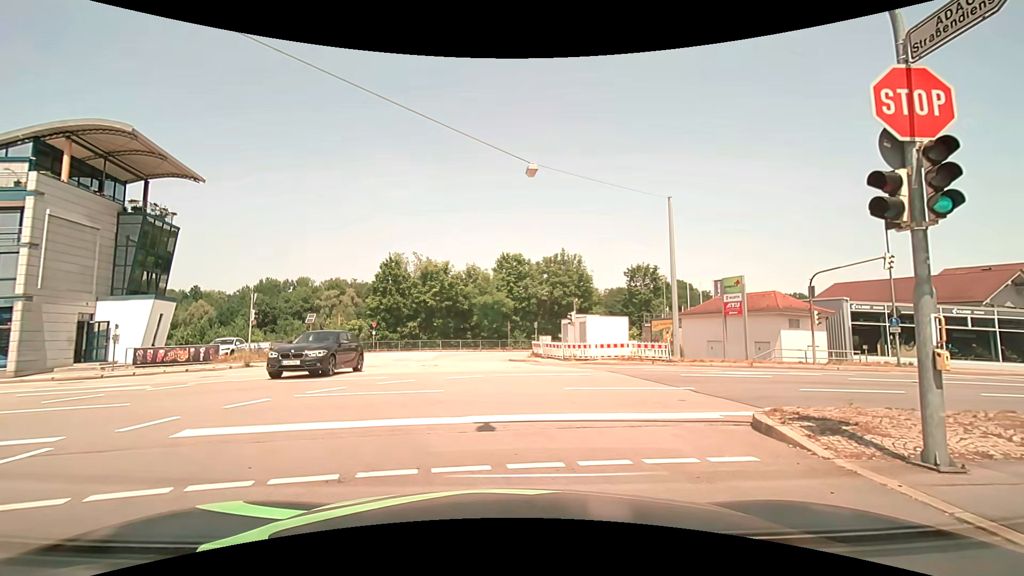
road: tertiary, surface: asphalt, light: Day
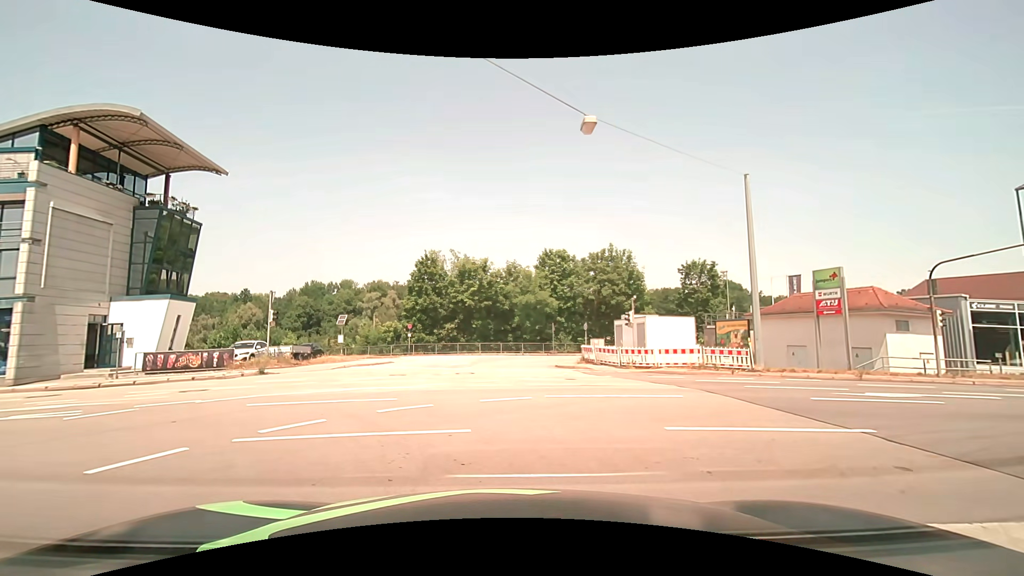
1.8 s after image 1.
(-0.1, +4.3) m; -5°
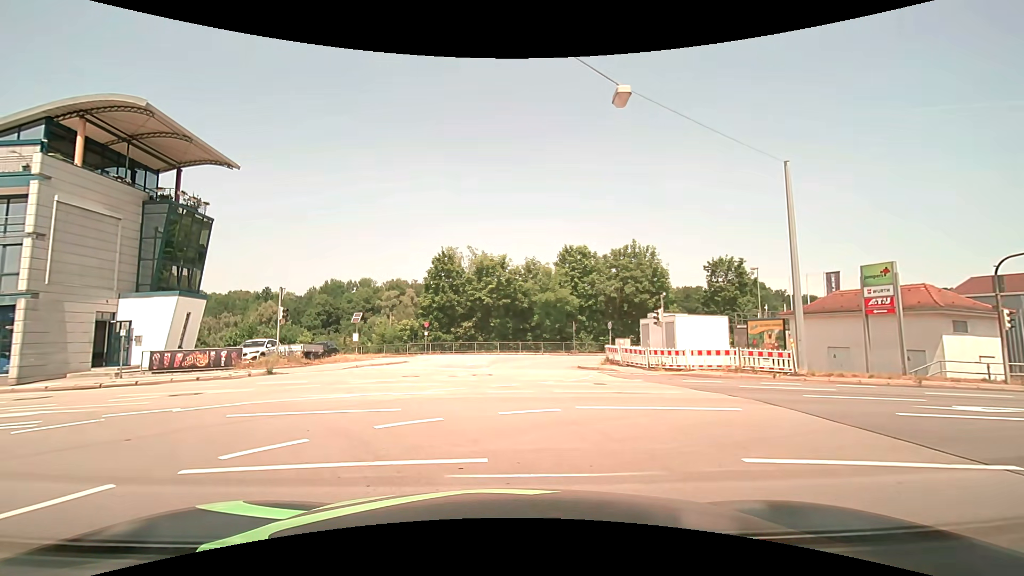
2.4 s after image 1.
(0.0, +1.6) m; -2°
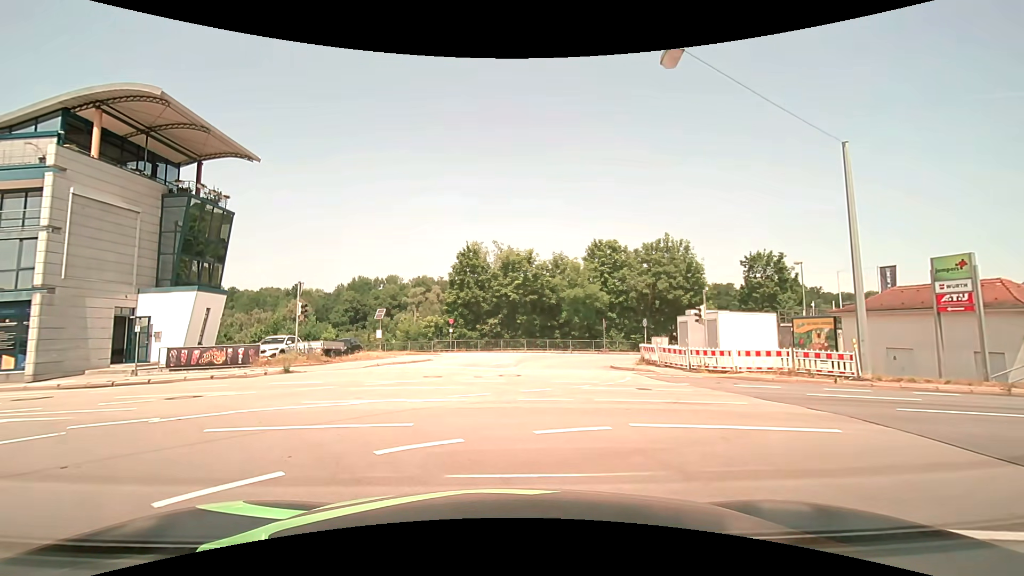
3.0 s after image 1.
(0.0, +1.7) m; -3°
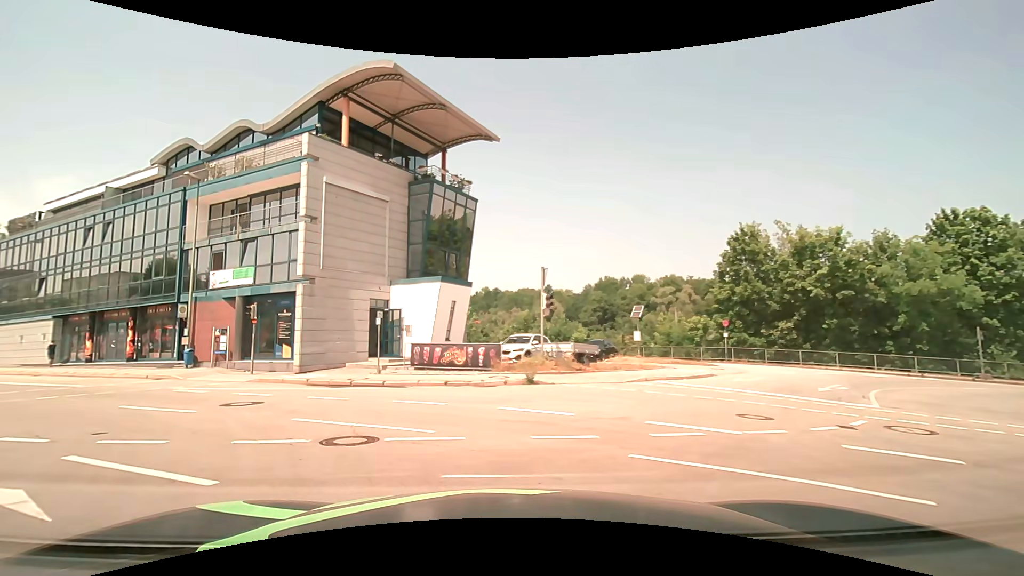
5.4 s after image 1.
(-1.7, +7.4) m; -27°
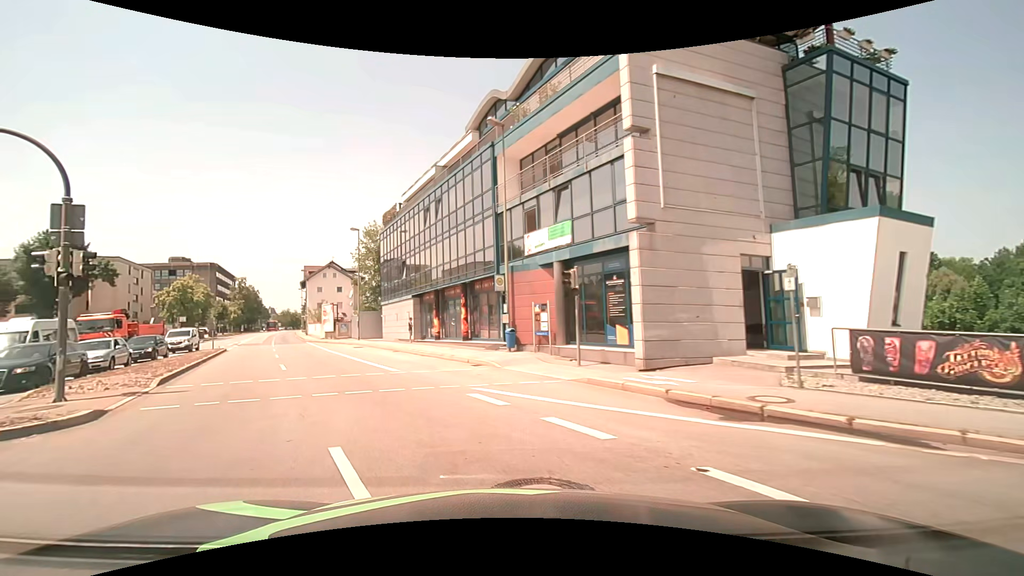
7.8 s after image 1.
(-2.9, +9.0) m; -35°
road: primary
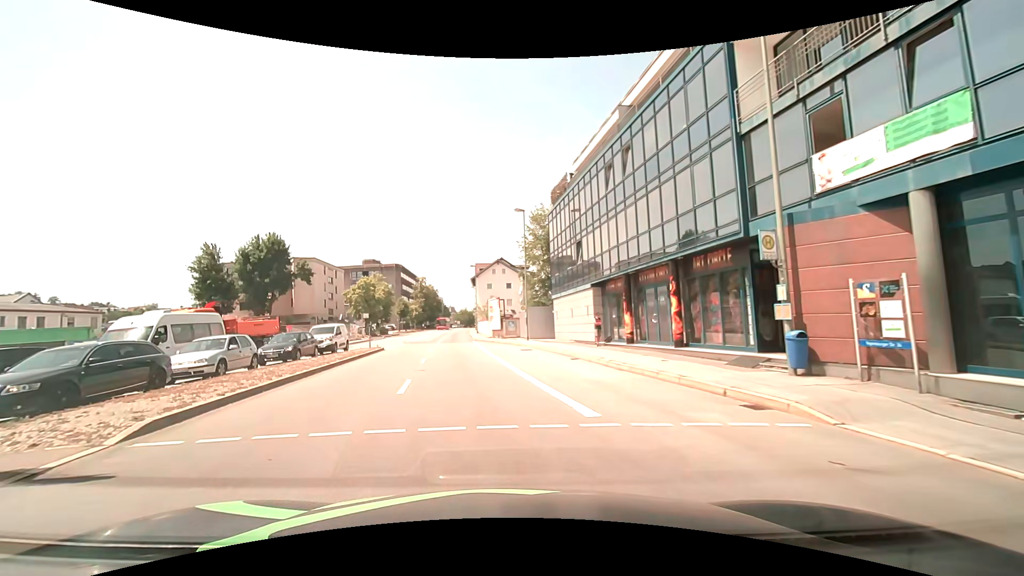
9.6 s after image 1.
(-1.7, +8.9) m; -19°
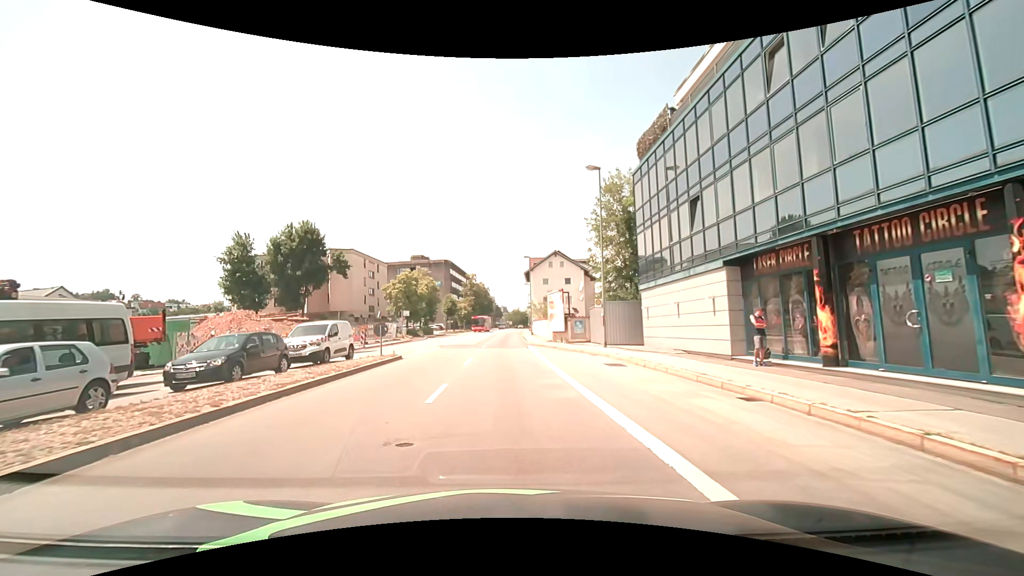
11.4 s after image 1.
(-0.7, +10.5) m; -8°
(0, +10) (0, +20) (+1, +30) (+1, +40) (+1, +50) (+2, +60) (+3, +70) (+3, +80) (+4, +90) (+5, +100) m
